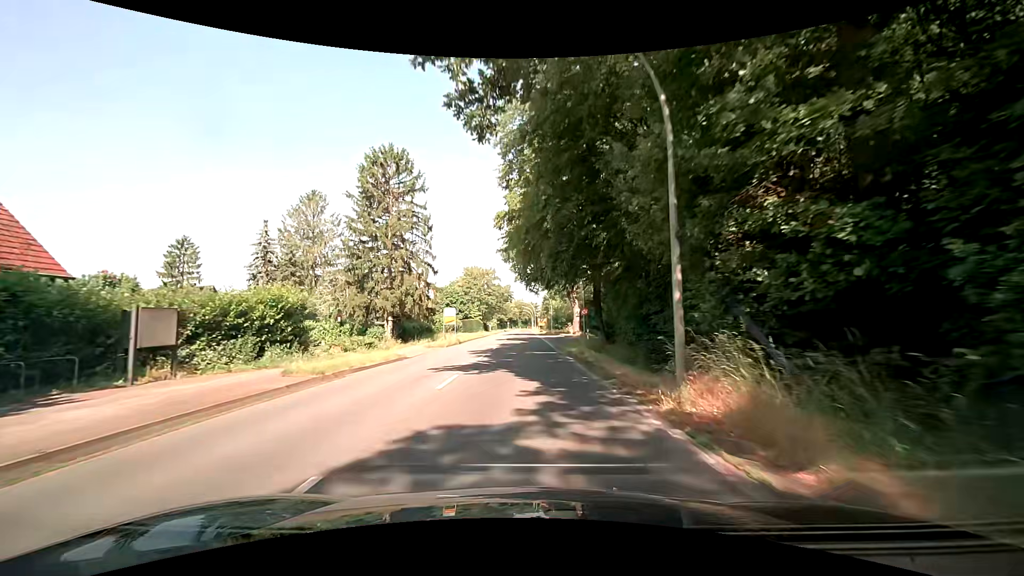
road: secondary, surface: asphalt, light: Day
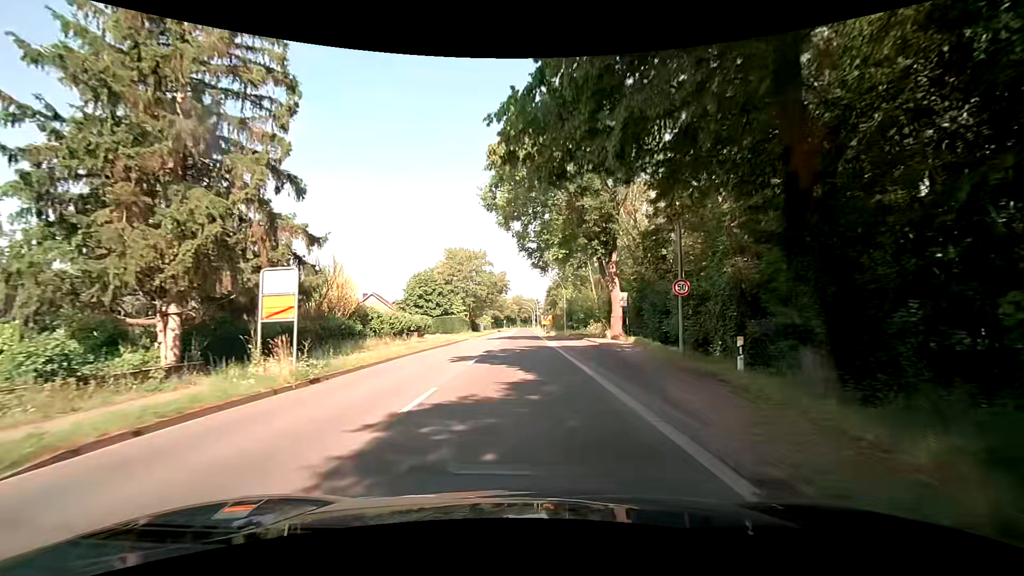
(+0.1, +30.4) m; +1°
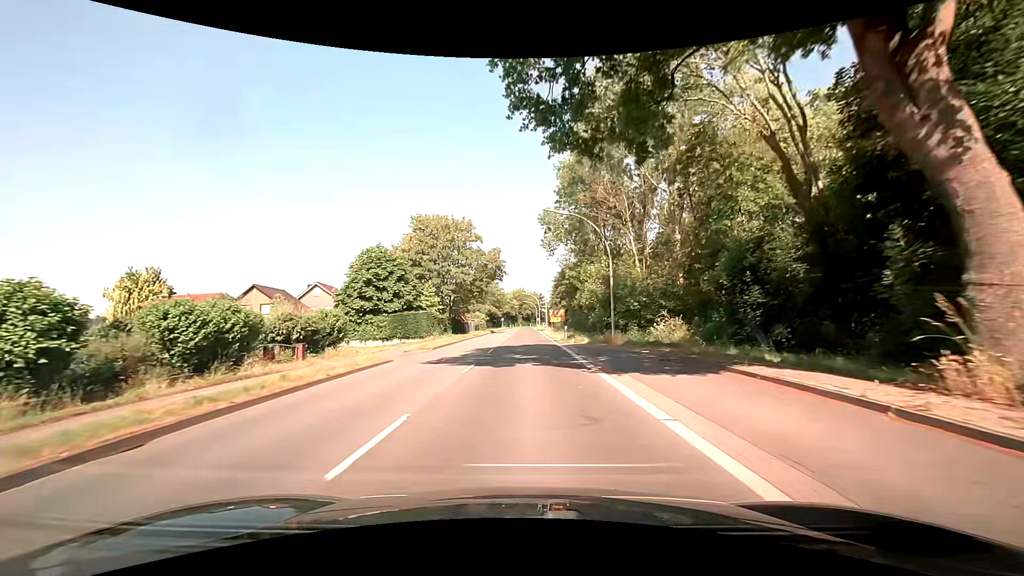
(-0.2, +30.4) m; 0°
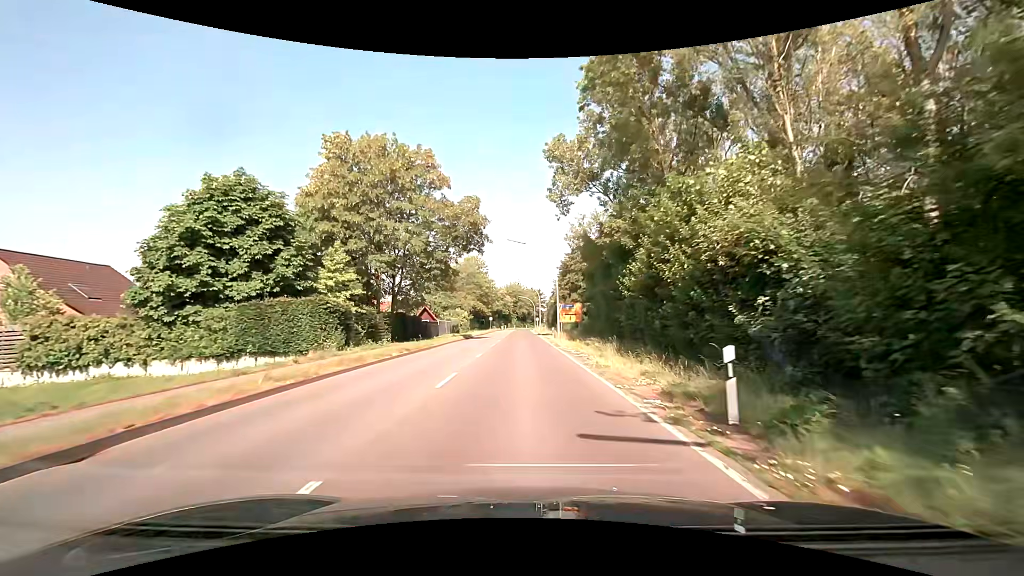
(+0.1, +30.4) m; +1°
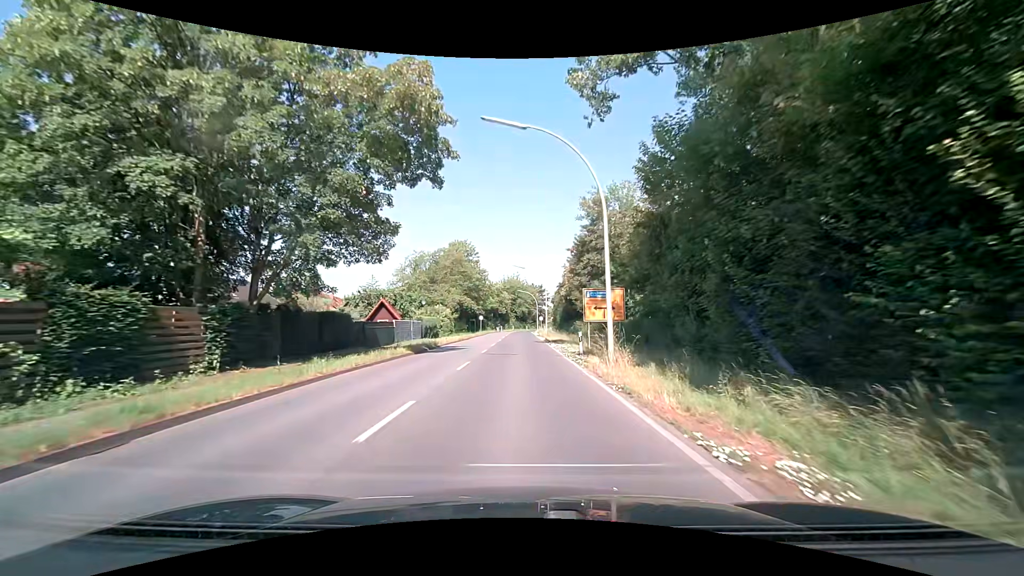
(0.0, +22.8) m; 0°
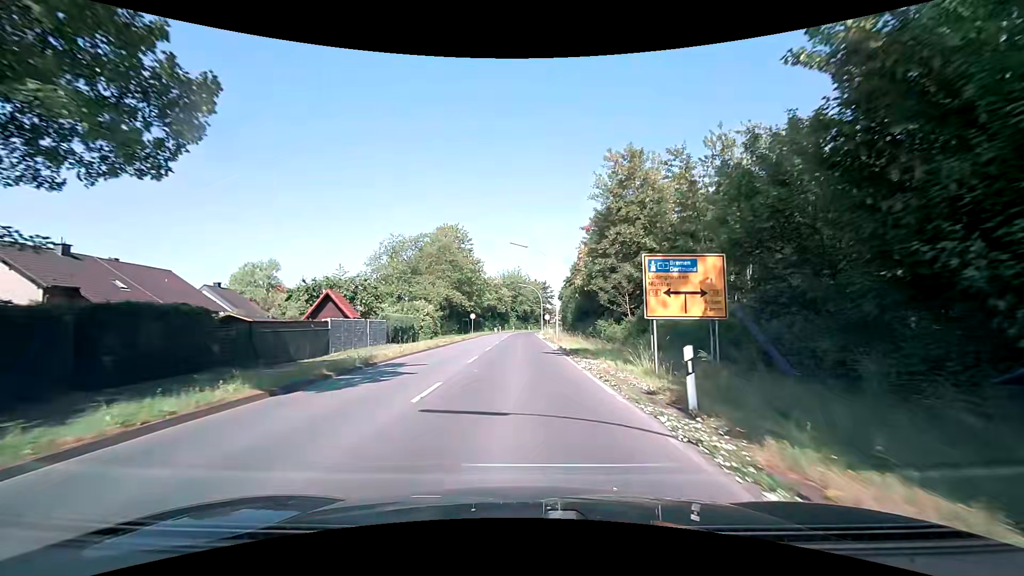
(-0.1, +15.3) m; 0°
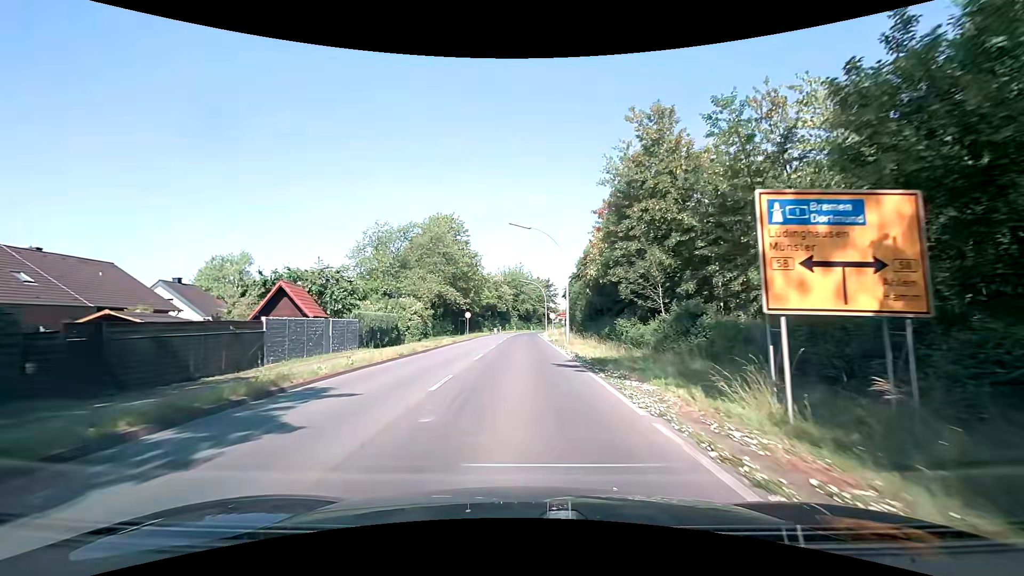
(0.0, +7.6) m; 0°
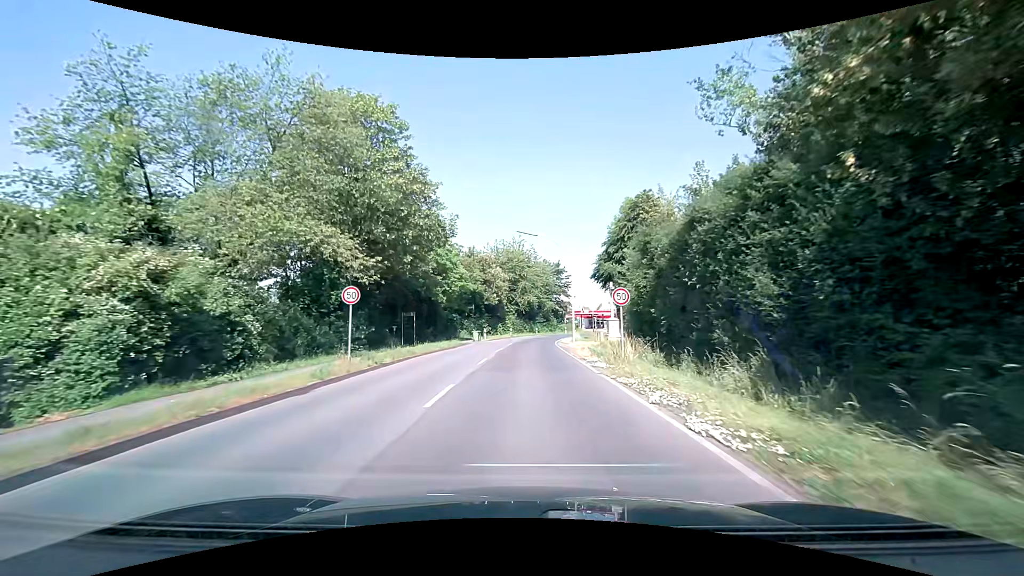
(-0.2, +38.2) m; 0°
(0, +10) (0, +20) (+1, +30) (+1, +40) (+2, +50) (+4, +60) (+6, +70) (+9, +79) (+13, +88) (+19, +96) m
